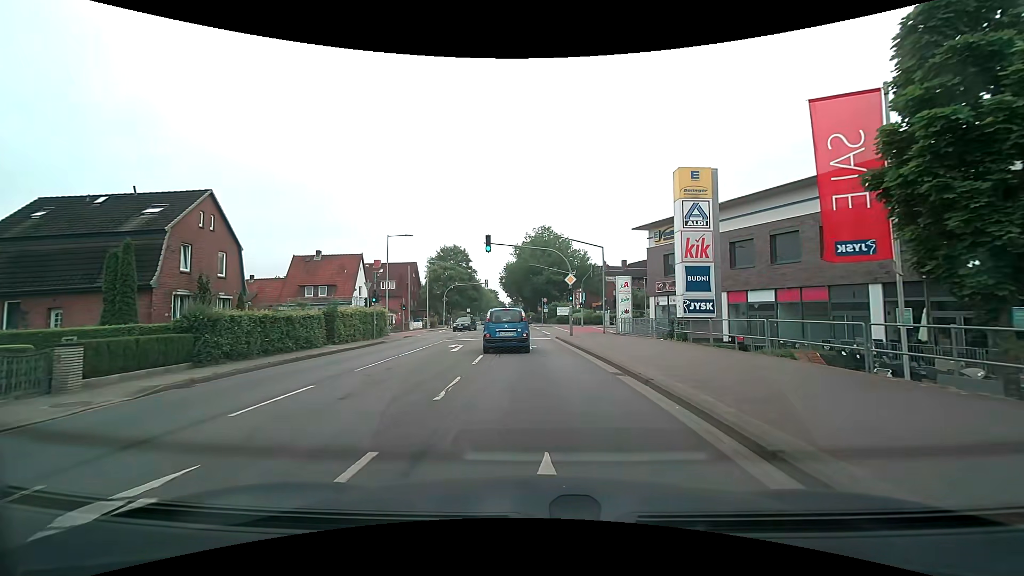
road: secondary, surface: asphalt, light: Day
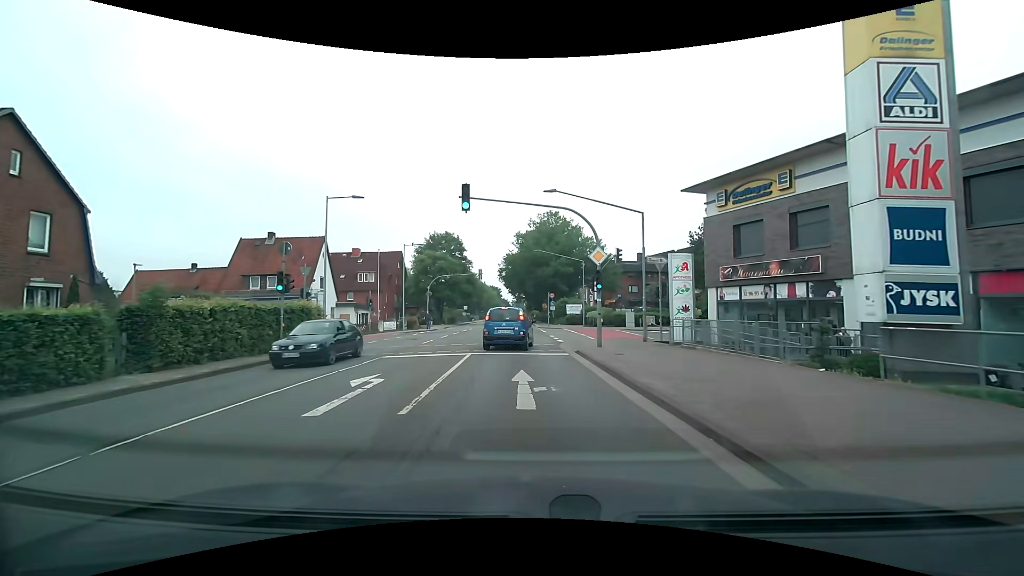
(-0.1, +13.2) m; -1°
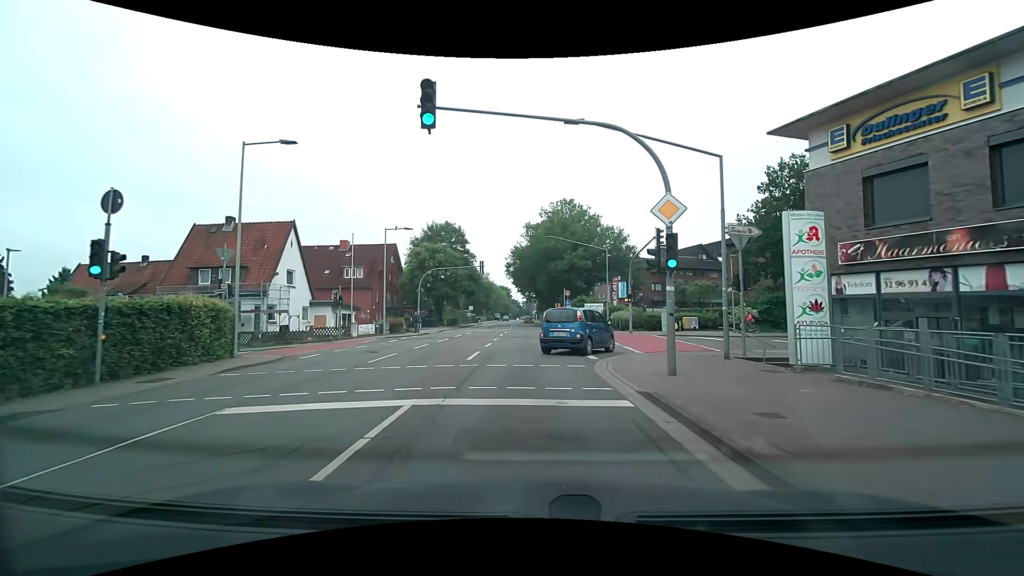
(-0.1, +9.6) m; -1°
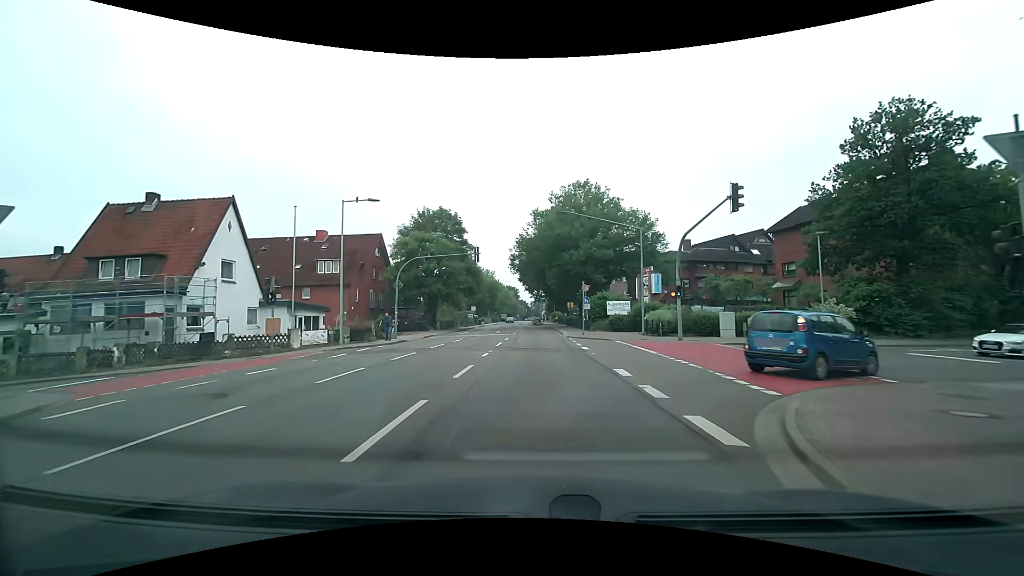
(-0.1, +10.4) m; -1°
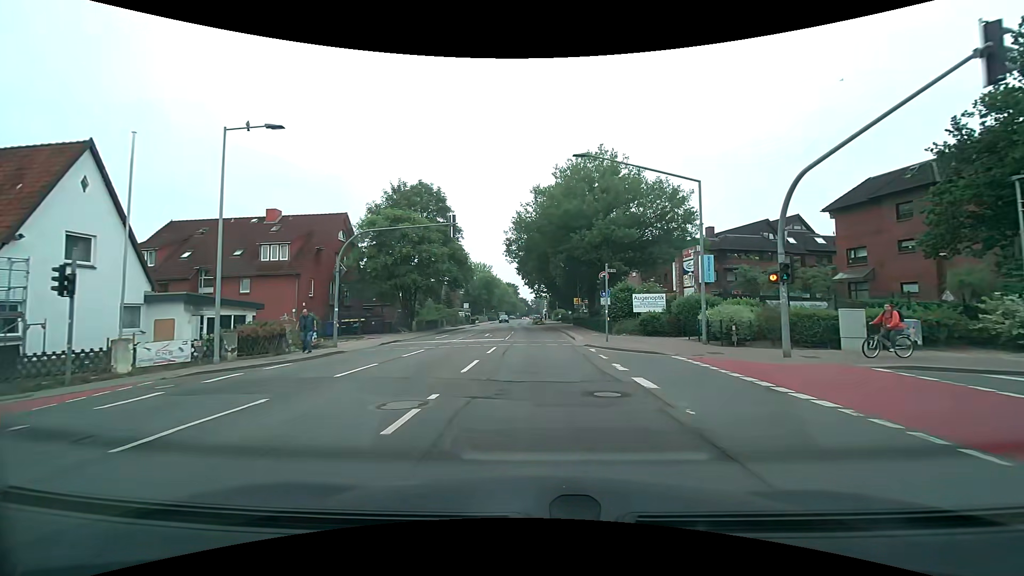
(0.0, +11.2) m; 0°
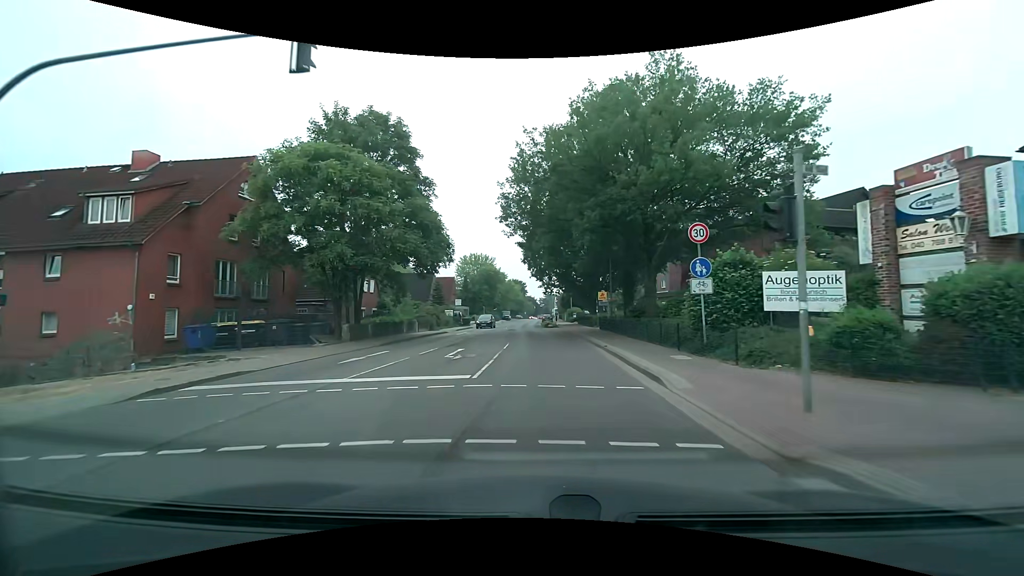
(-0.1, +17.3) m; -1°
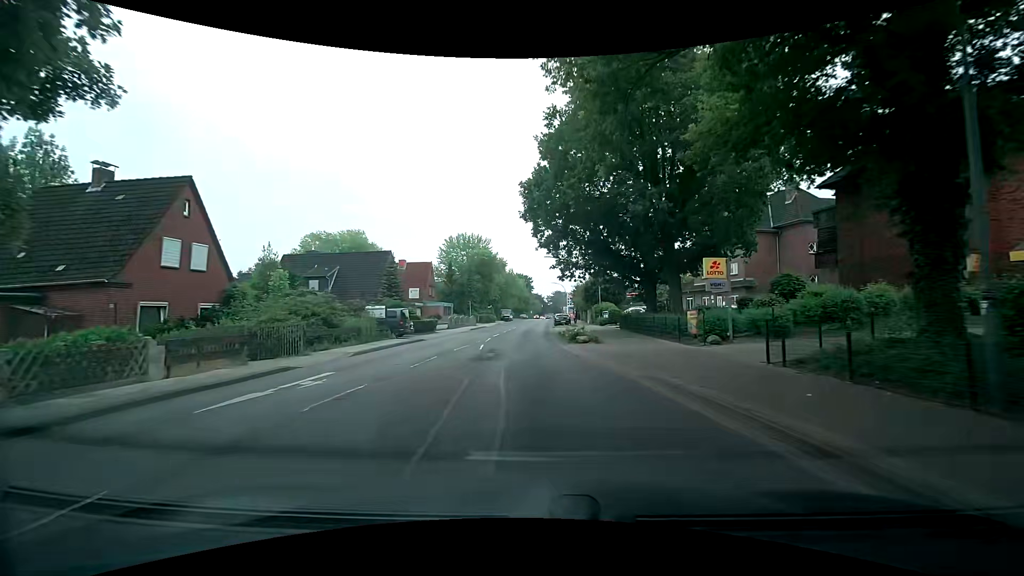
(-0.1, +28.3) m; -1°
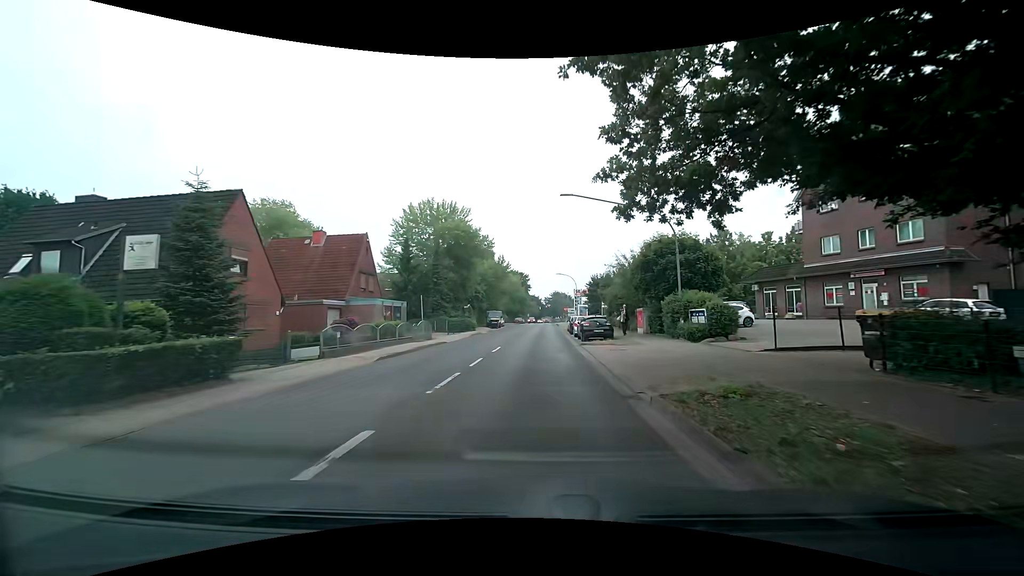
(-0.6, +28.5) m; +1°
(0, +10) (0, +20) (0, +30) (0, +40) (0, +50) (+1, +60) (+1, +70) (+1, +80) (+1, +90) (+2, +100) m
